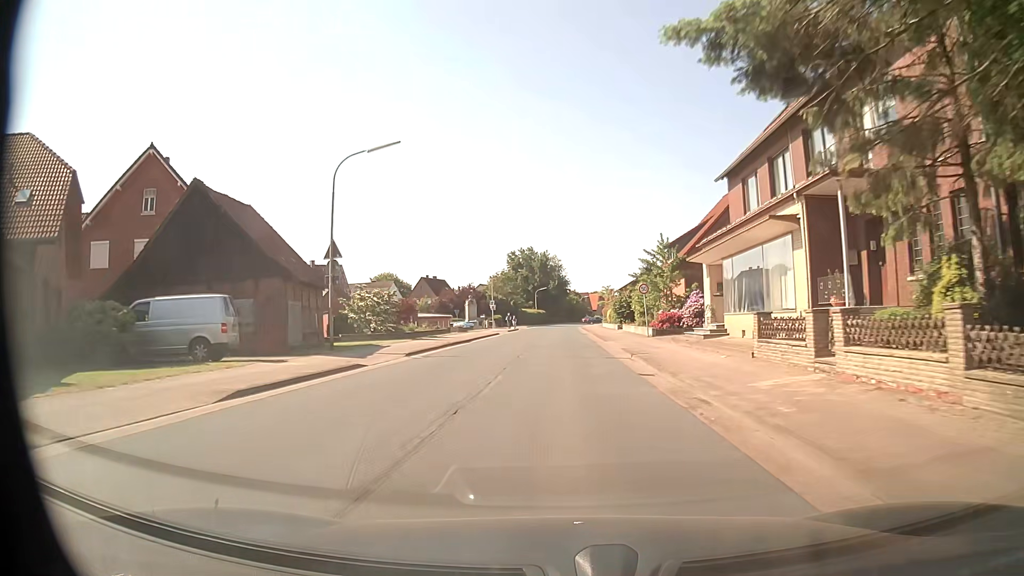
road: secondary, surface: asphalt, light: Day
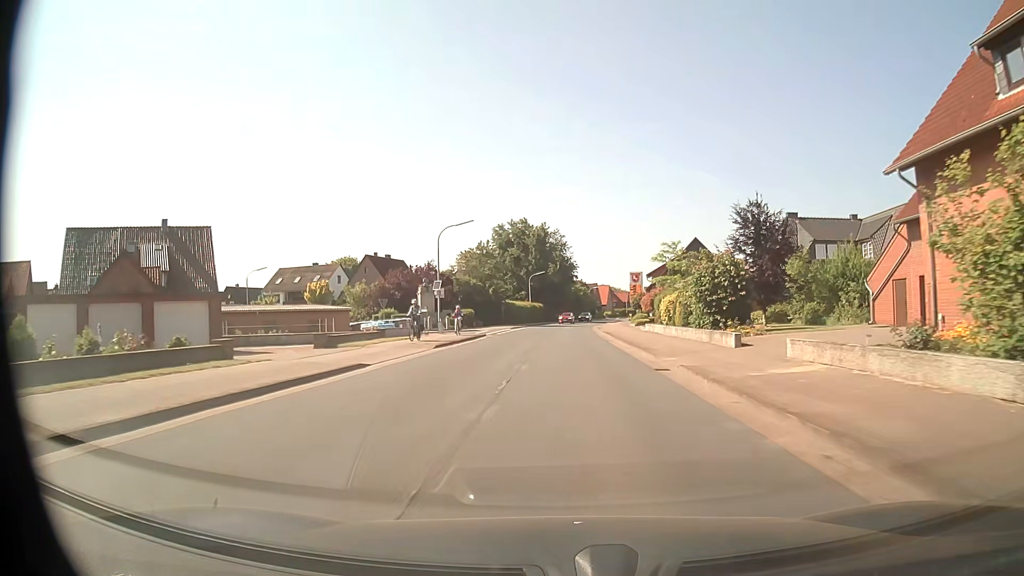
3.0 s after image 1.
(-0.1, +40.6) m; 0°
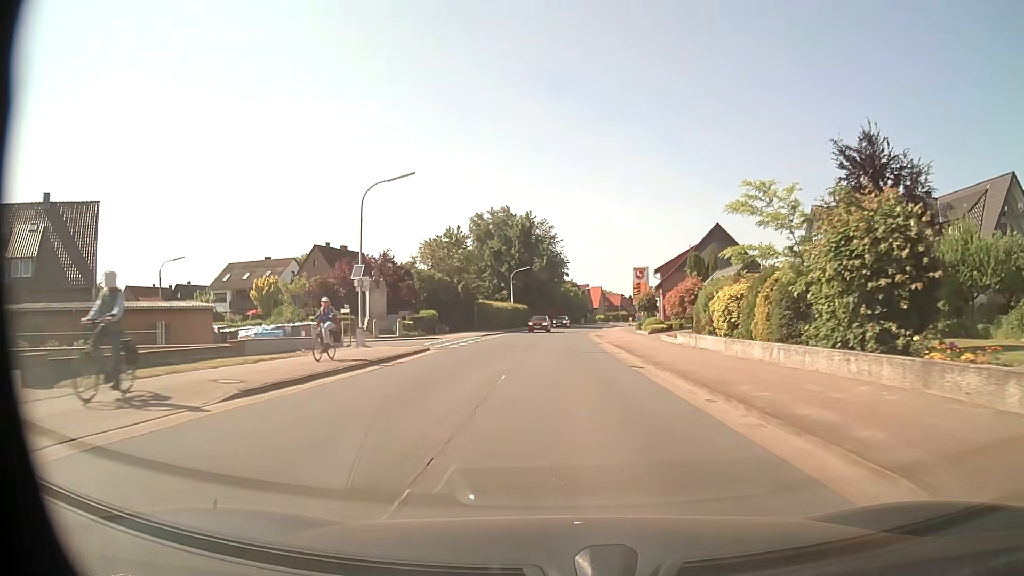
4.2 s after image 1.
(+0.1, +16.2) m; +1°
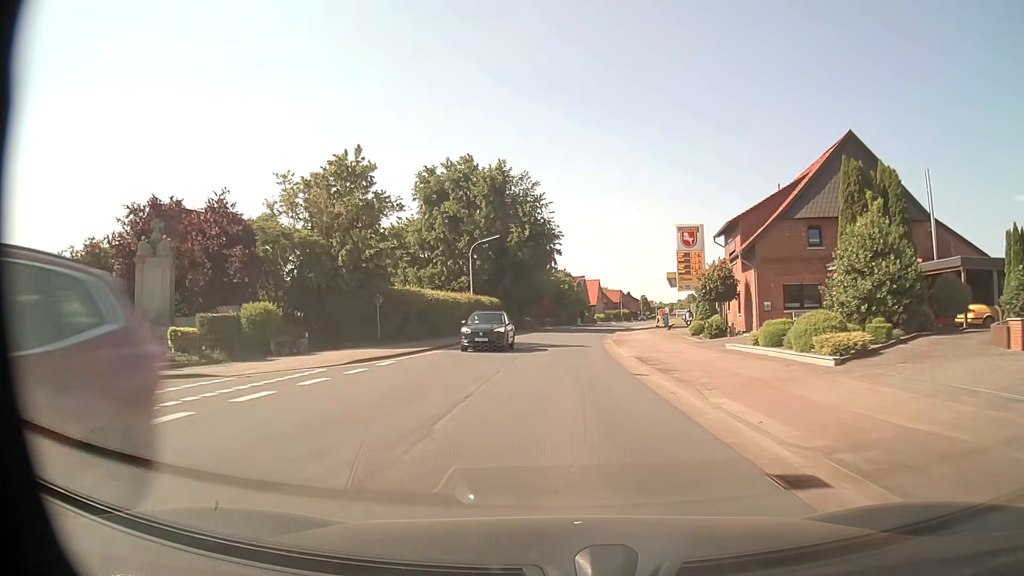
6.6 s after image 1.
(+0.4, +32.4) m; +1°
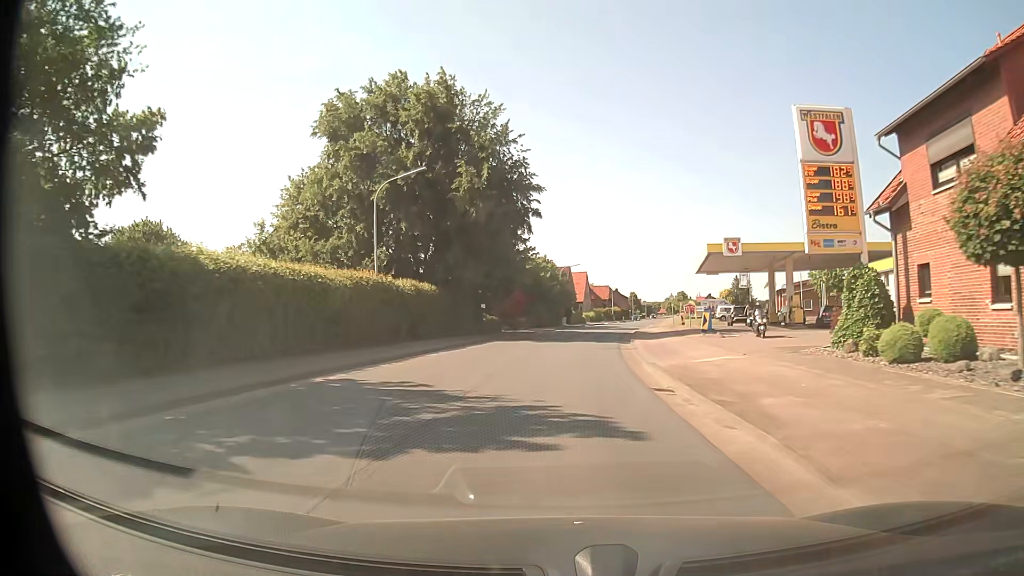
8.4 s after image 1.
(+0.4, +24.3) m; +2°
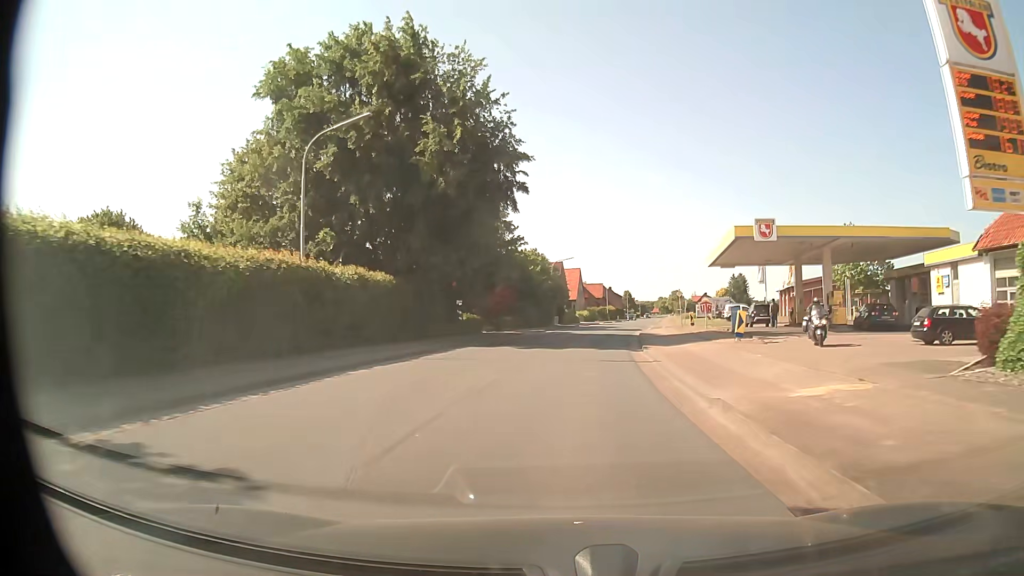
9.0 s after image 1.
(0.0, +8.1) m; +1°
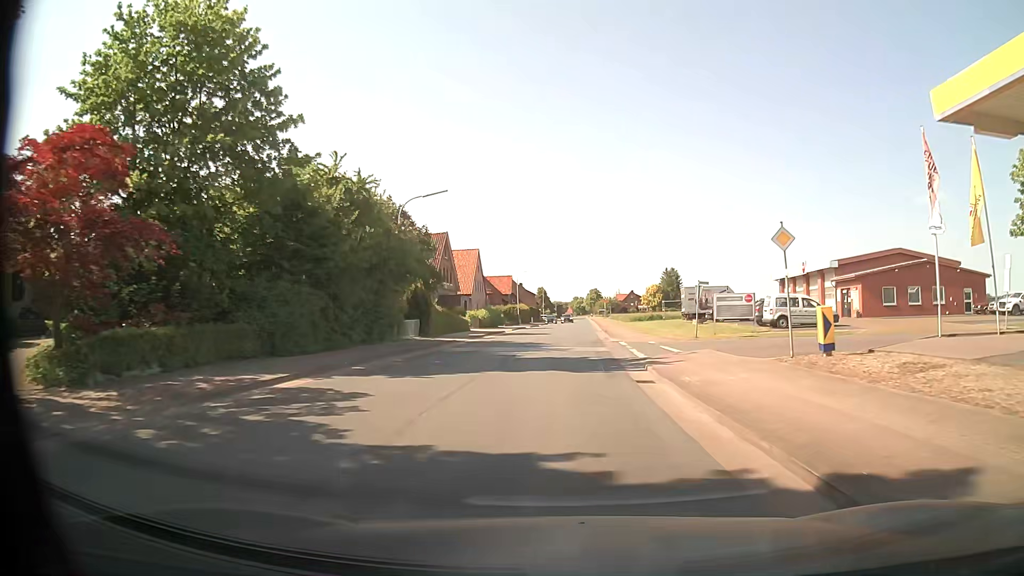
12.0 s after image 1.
(+2.8, +40.2) m; +8°
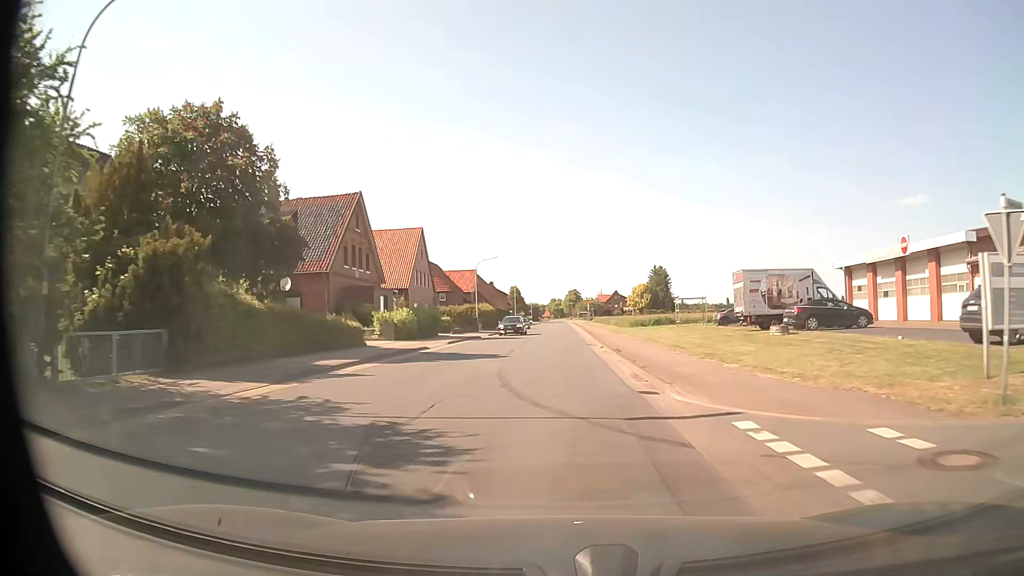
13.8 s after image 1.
(+0.4, +24.2) m; +2°
(0, +10) (0, +20) (0, +30) (0, +40) (0, +50) (0, +60) (0, +70) (0, +80) (0, +90) (0, +100) m
